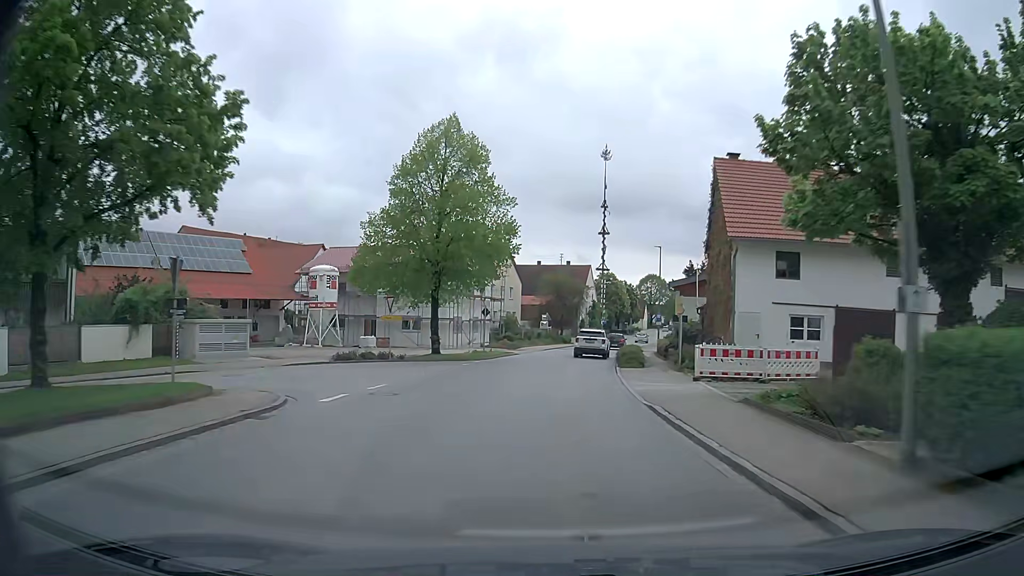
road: secondary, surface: asphalt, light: Day
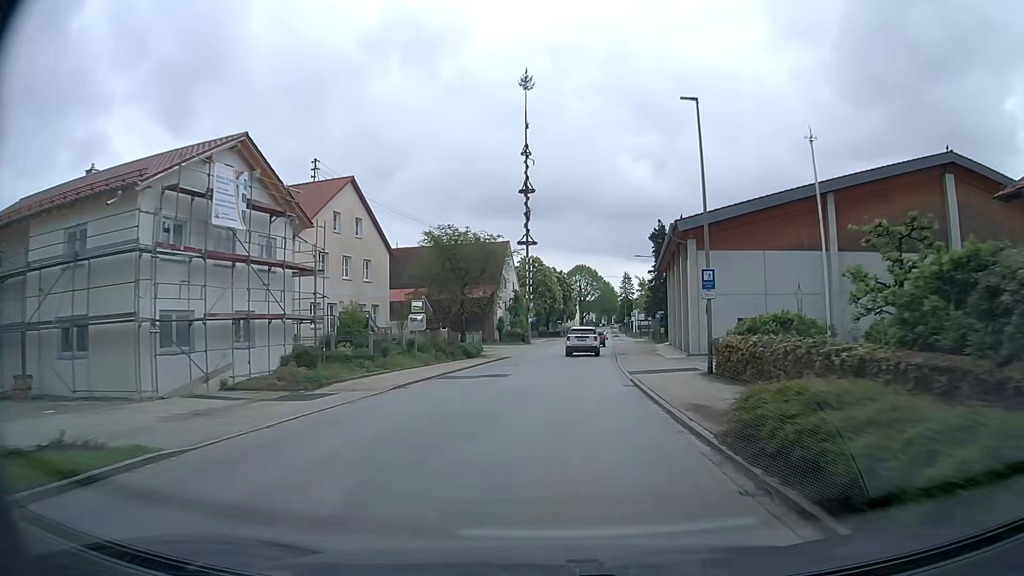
(+1.7, +36.0) m; +6°
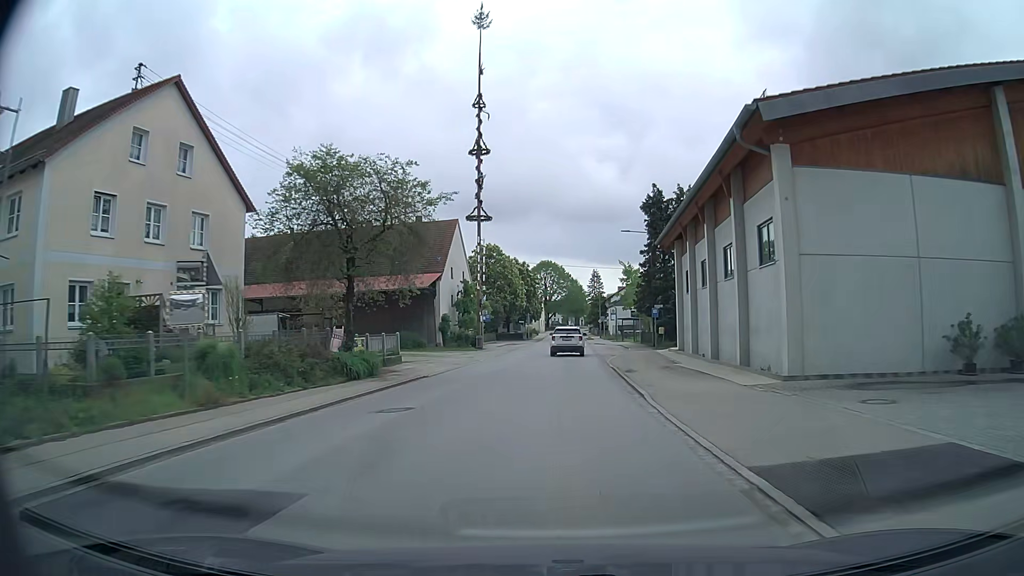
(+0.6, +18.1) m; +4°
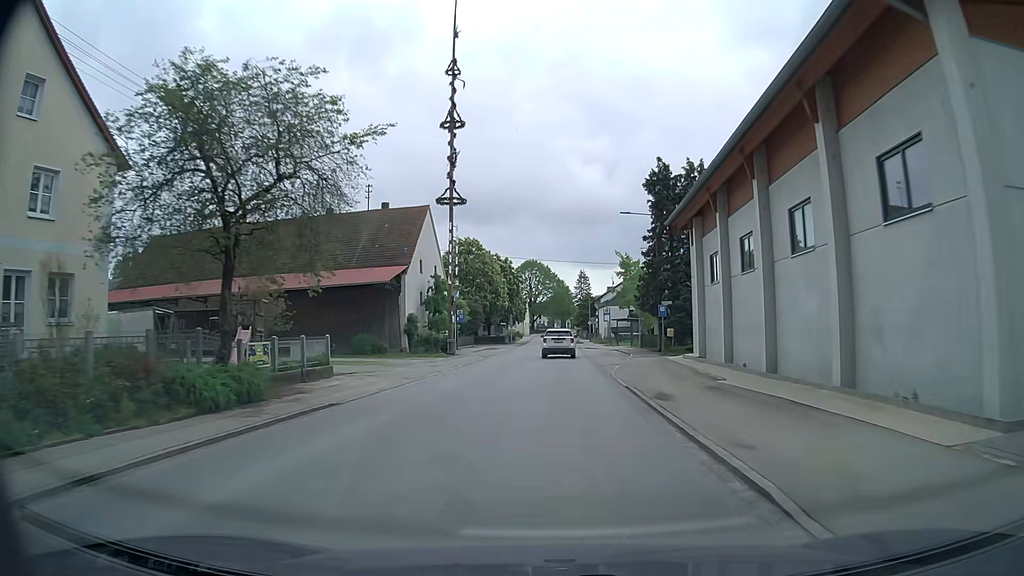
(+0.1, +9.0) m; +1°
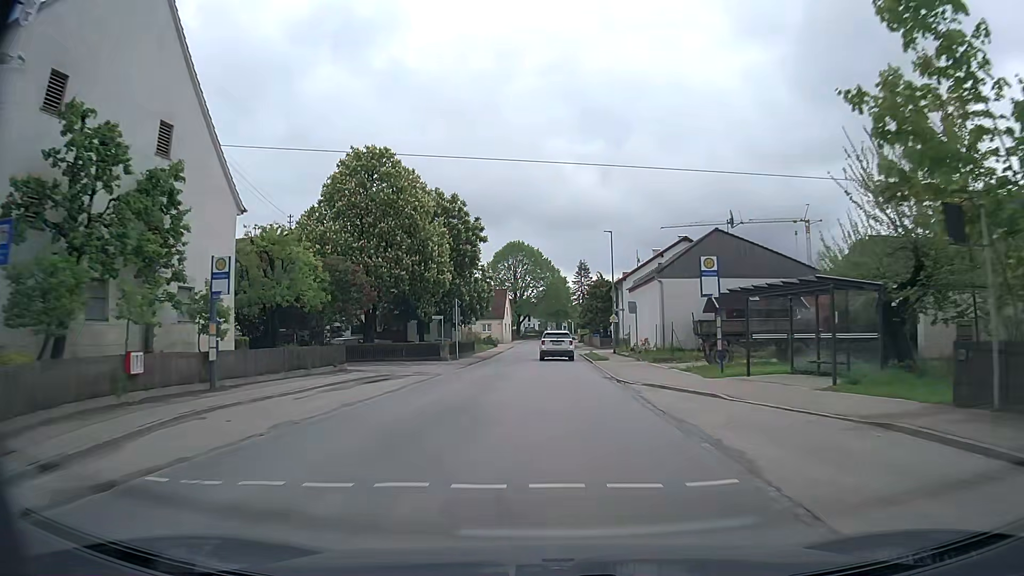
(+1.1, +44.6) m; +1°
(0, +10) (0, +20) (0, +30) (0, +40) (0, +50) (0, +60) (0, +70) (0, +80) (0, +90) (0, +100) m
